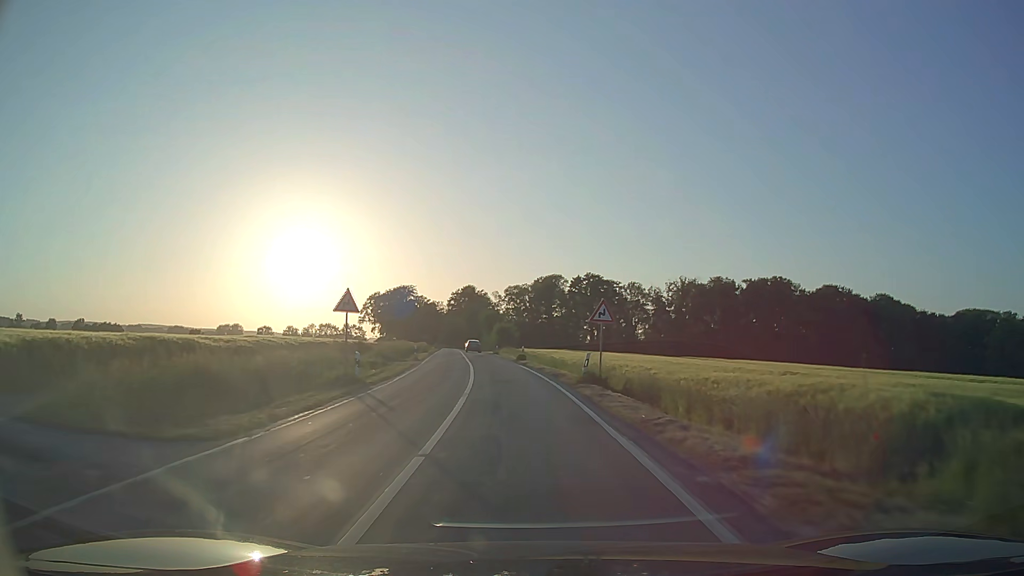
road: secondary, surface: asphalt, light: Day
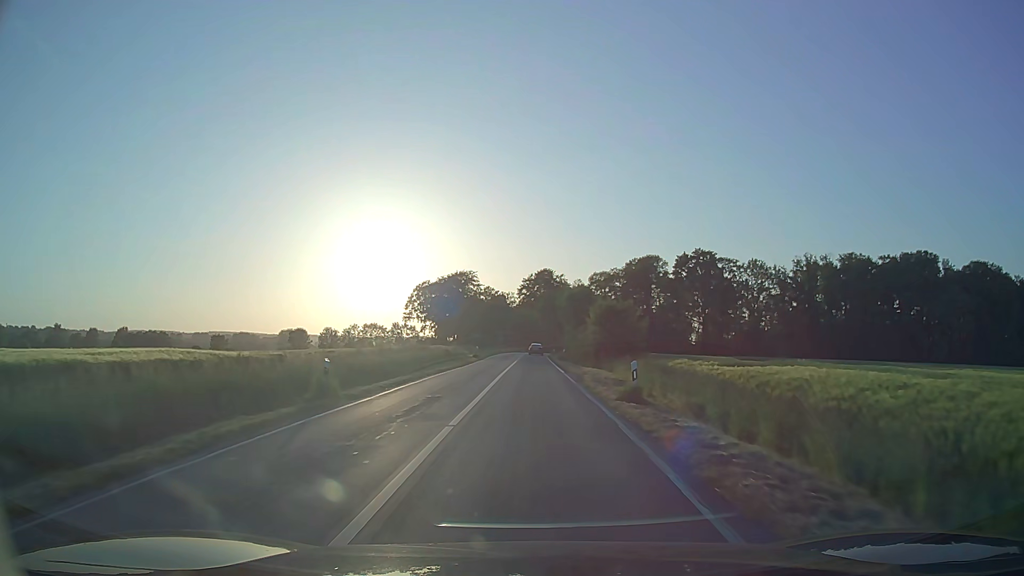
(-3.6, +55.0) m; -7°
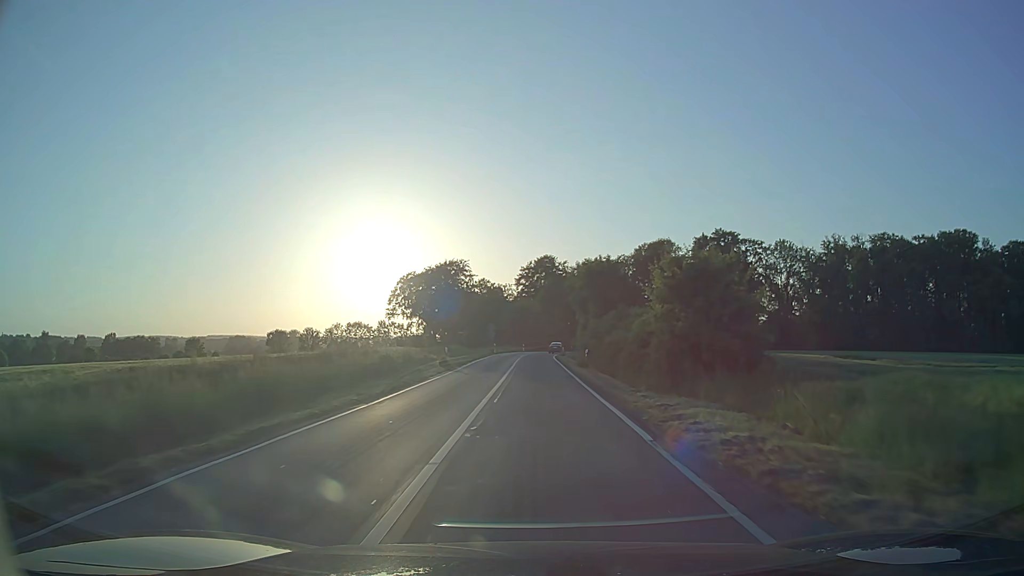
(0.0, +22.7) m; 0°
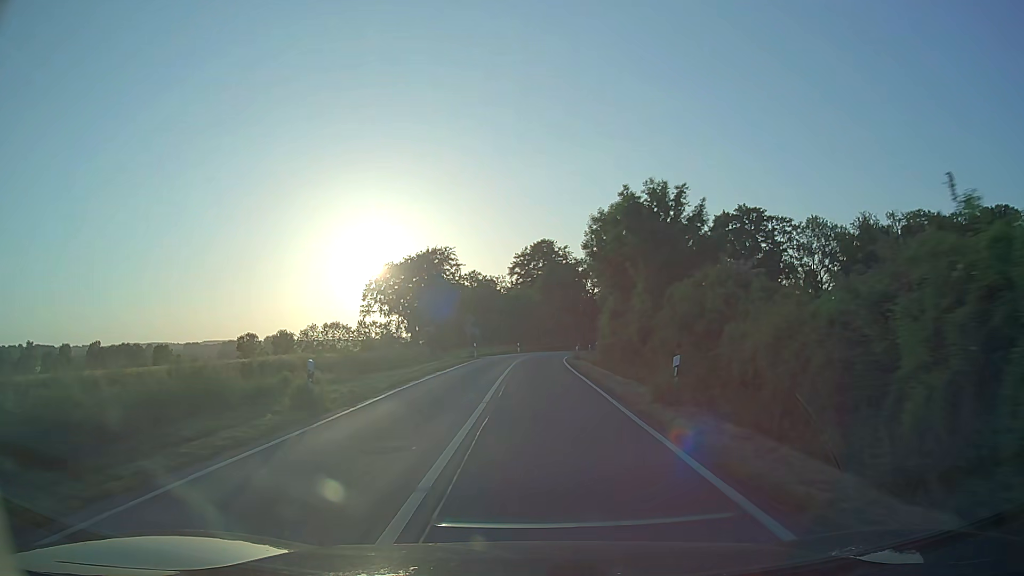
(0.0, +23.0) m; 0°
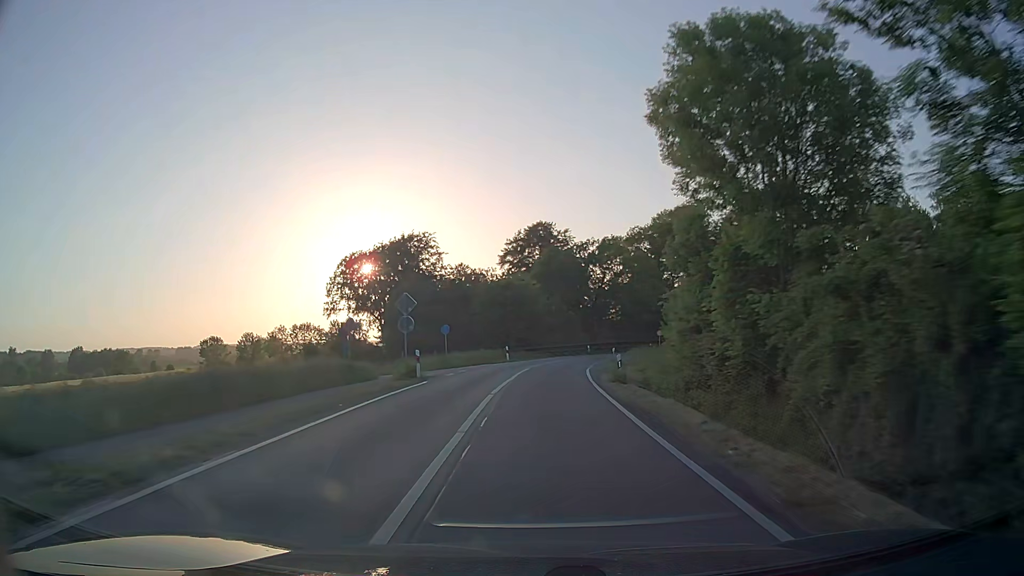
(+0.2, +23.1) m; +1°
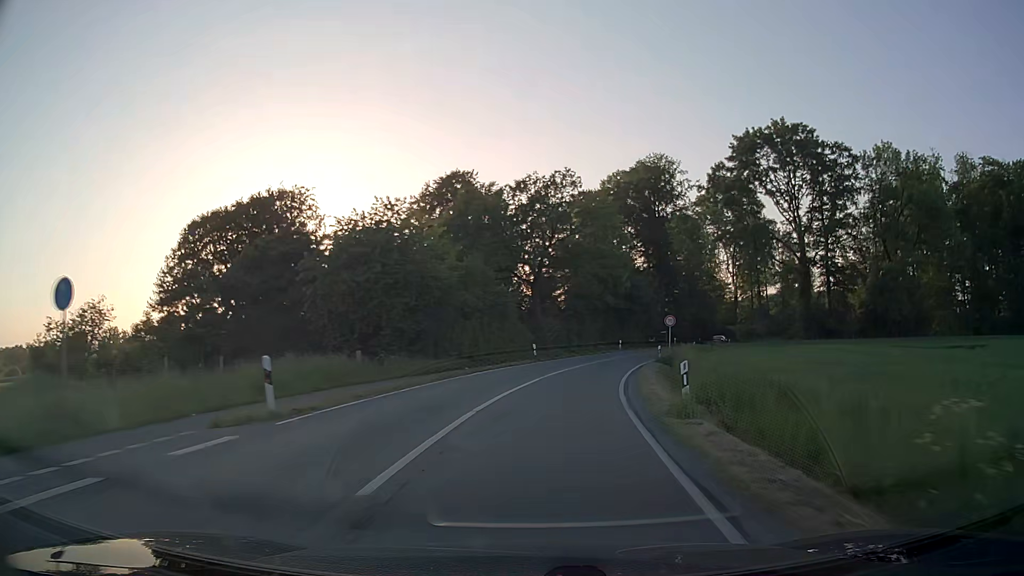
(+1.4, +34.7) m; +6°
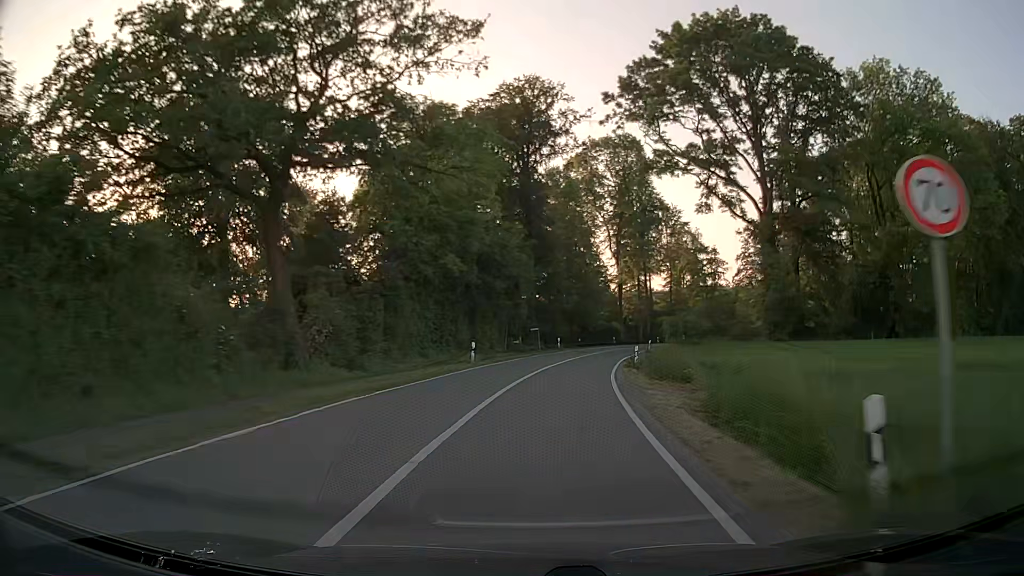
(+4.1, +34.6) m; +13°
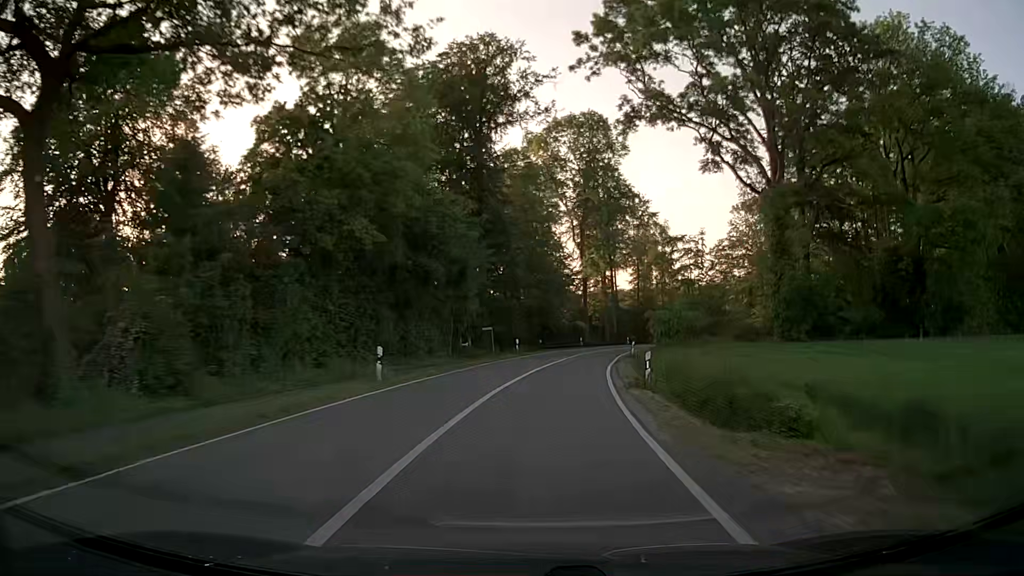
(+0.4, +11.7) m; +4°
